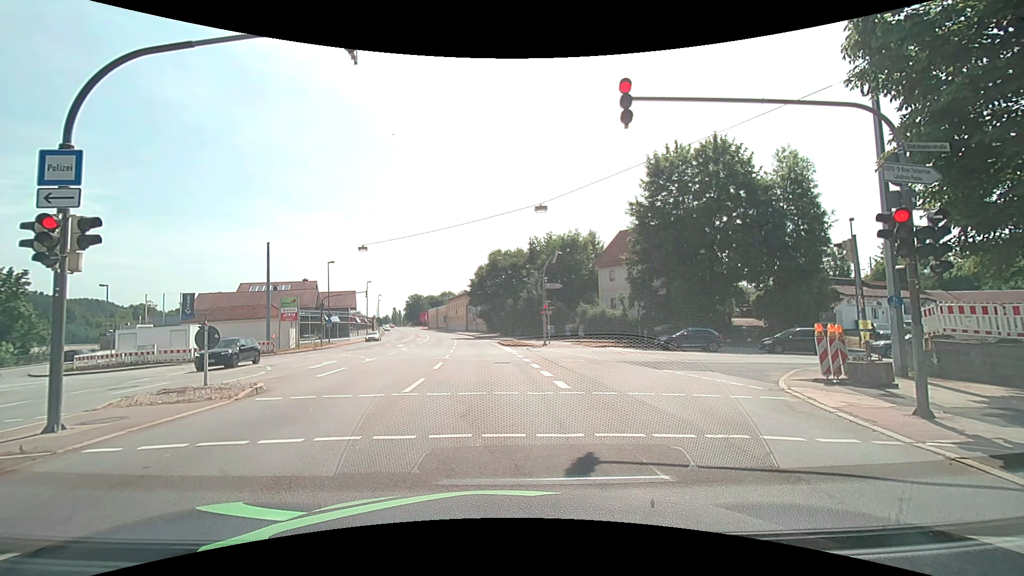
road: primary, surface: asphalt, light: Day
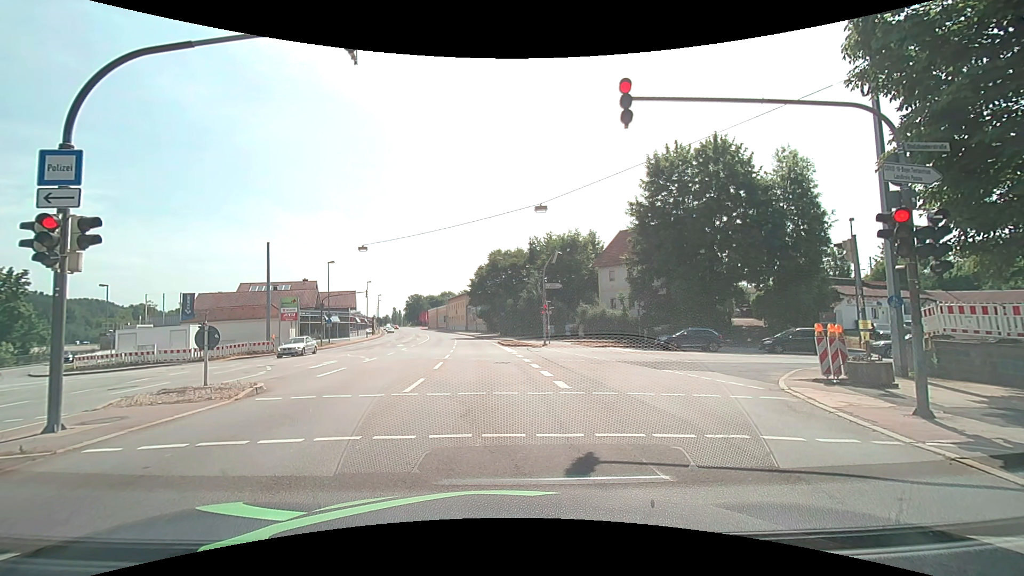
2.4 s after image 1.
(0.0, 0.0) m; 0°
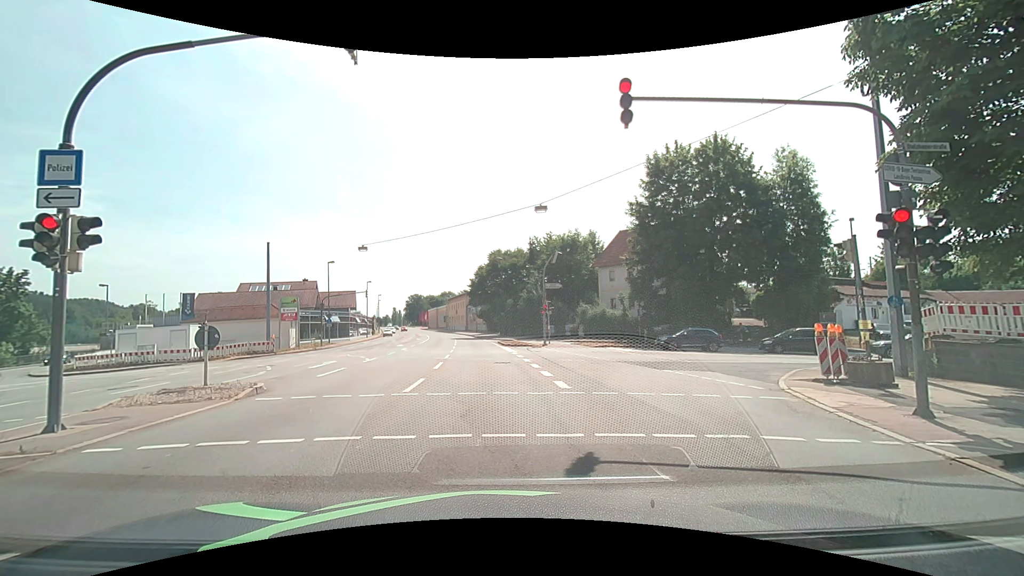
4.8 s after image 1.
(0.0, 0.0) m; 0°
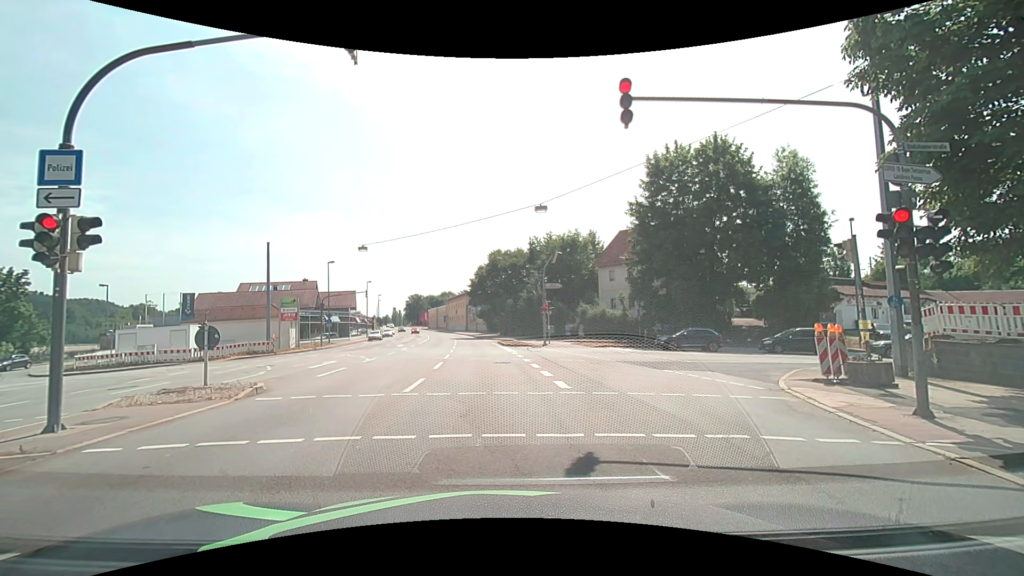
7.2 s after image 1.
(0.0, 0.0) m; 0°
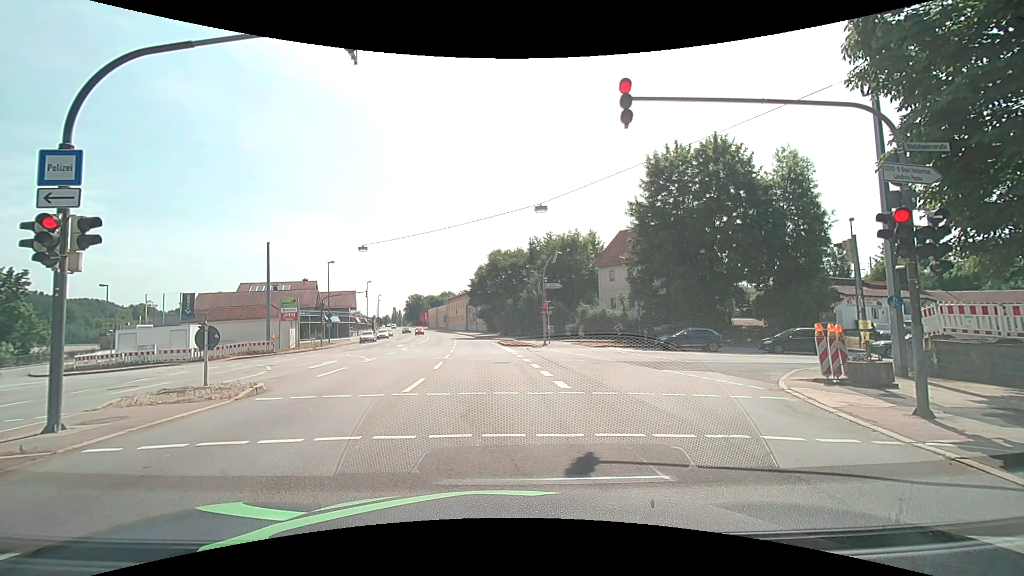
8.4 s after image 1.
(0.0, 0.0) m; 0°
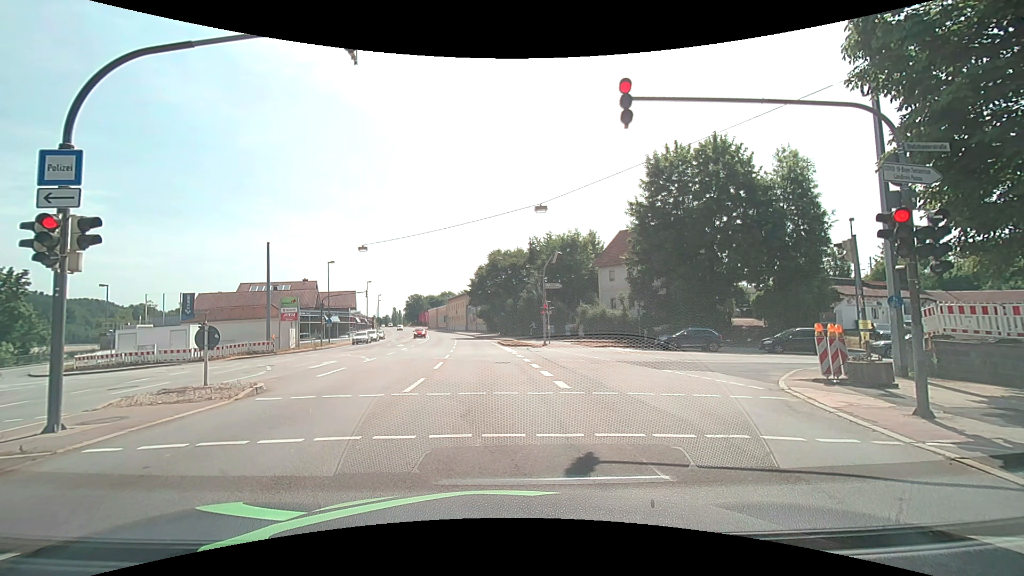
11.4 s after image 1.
(0.0, 0.0) m; 0°
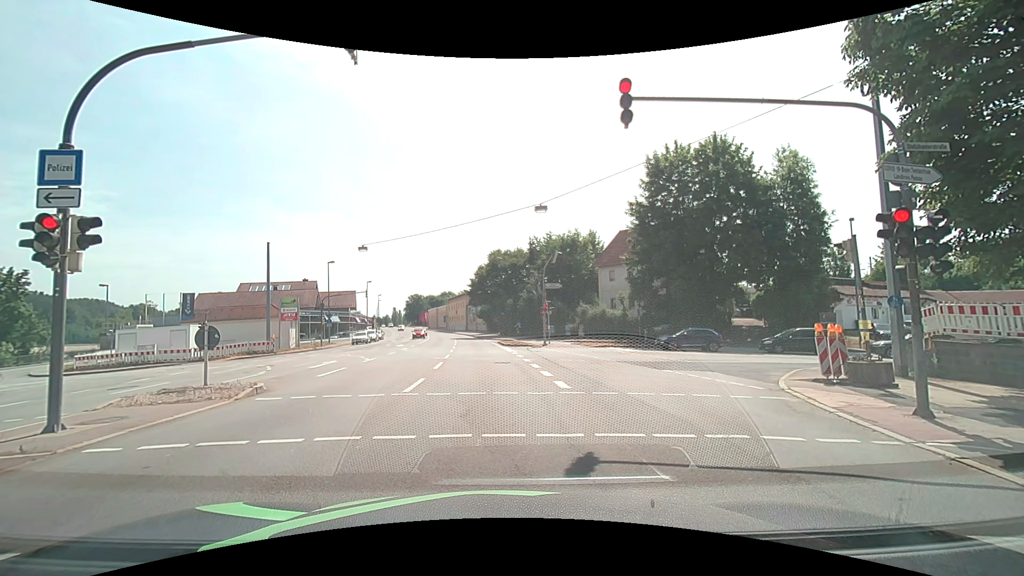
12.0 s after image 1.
(0.0, 0.0) m; 0°
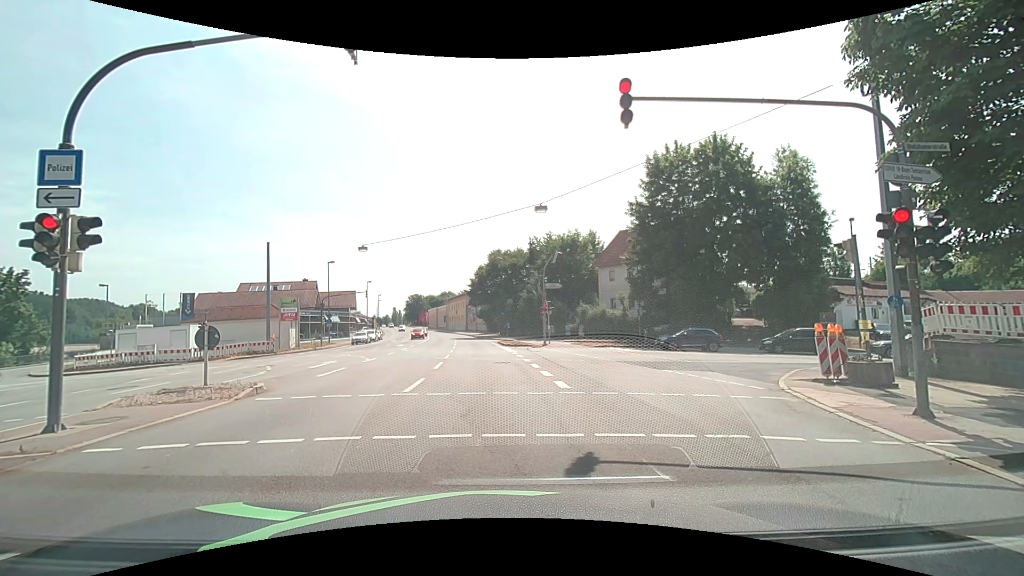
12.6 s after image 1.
(0.0, 0.0) m; 0°
(0, +10) (-1, +20) (-1, +30) (-2, +40) (-3, +50) (-4, +60) (-5, +70) (-7, +80) (-9, +89) (-11, +99) m
